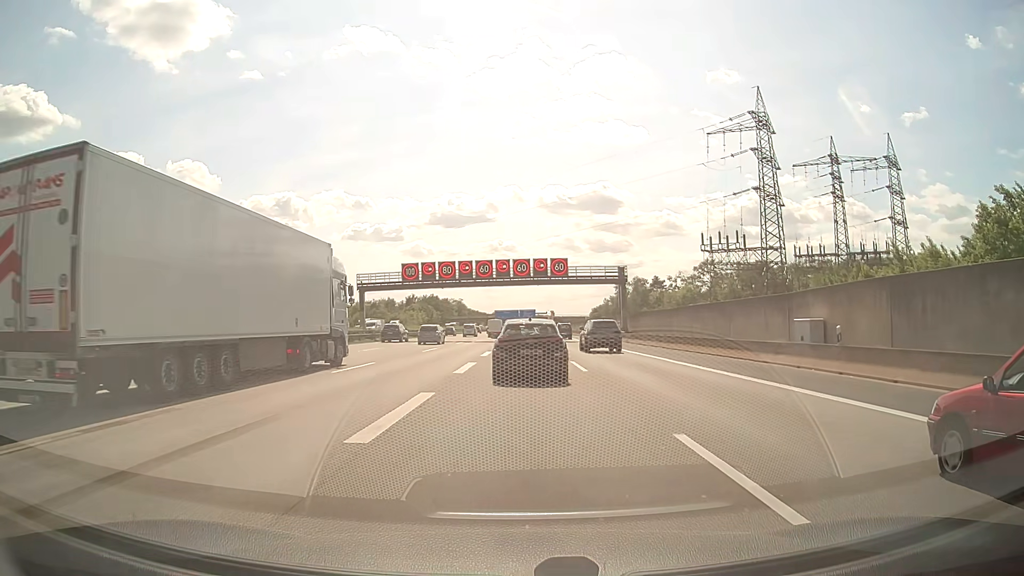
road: motorway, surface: asphalt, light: Day
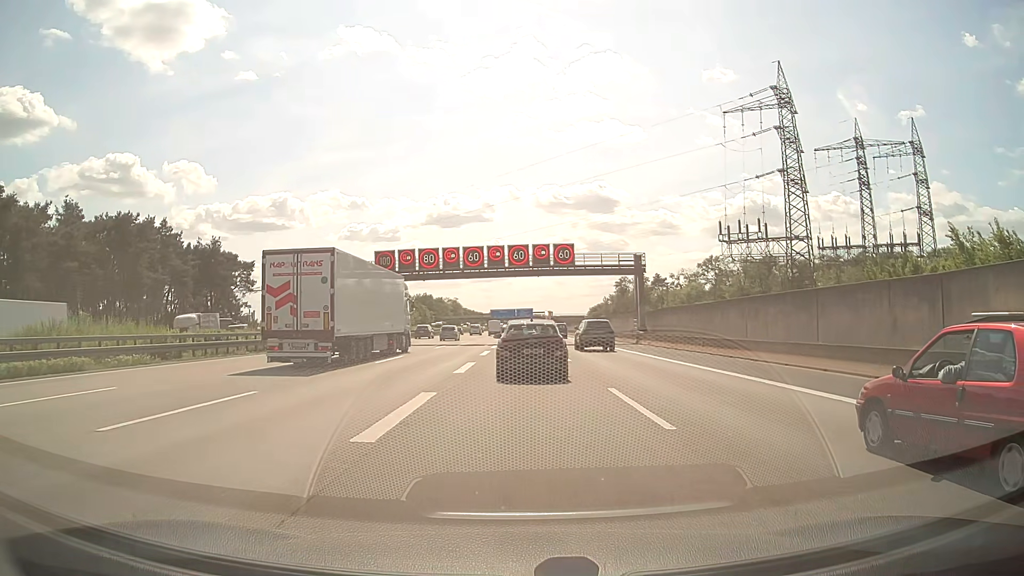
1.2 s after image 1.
(0.0, +12.0) m; 0°
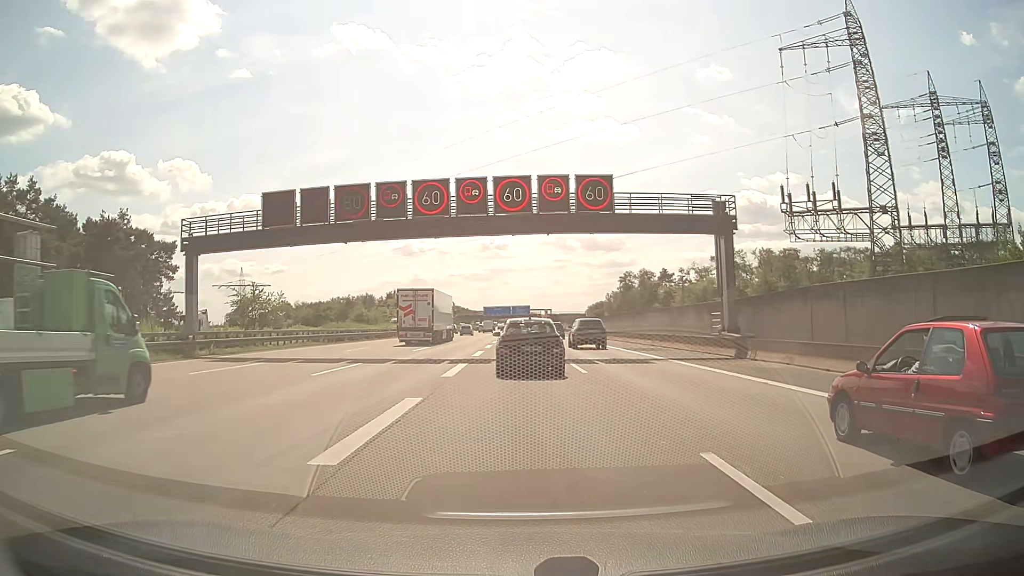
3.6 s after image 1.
(+0.1, +26.4) m; 0°
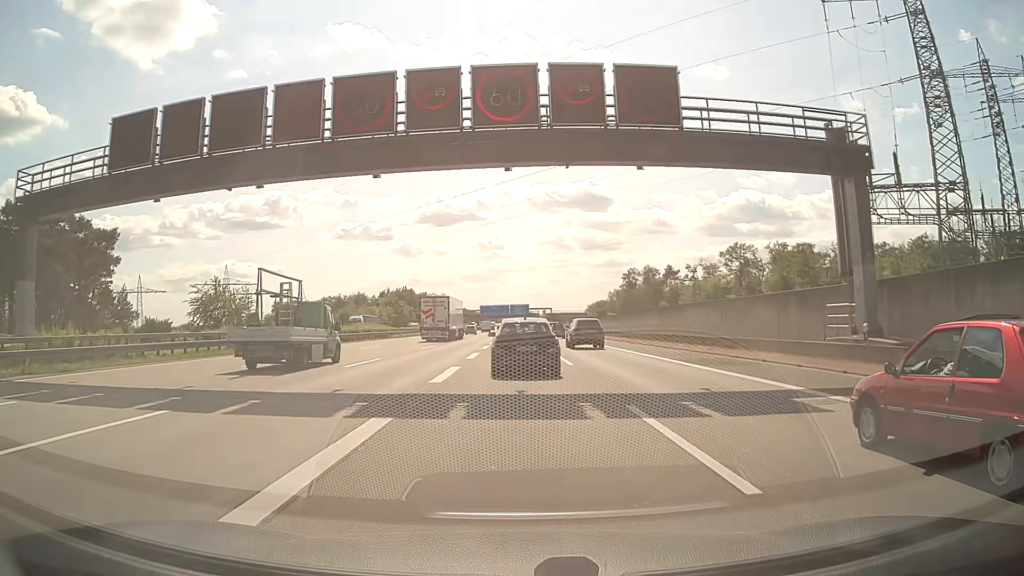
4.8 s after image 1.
(0.0, +14.2) m; 0°
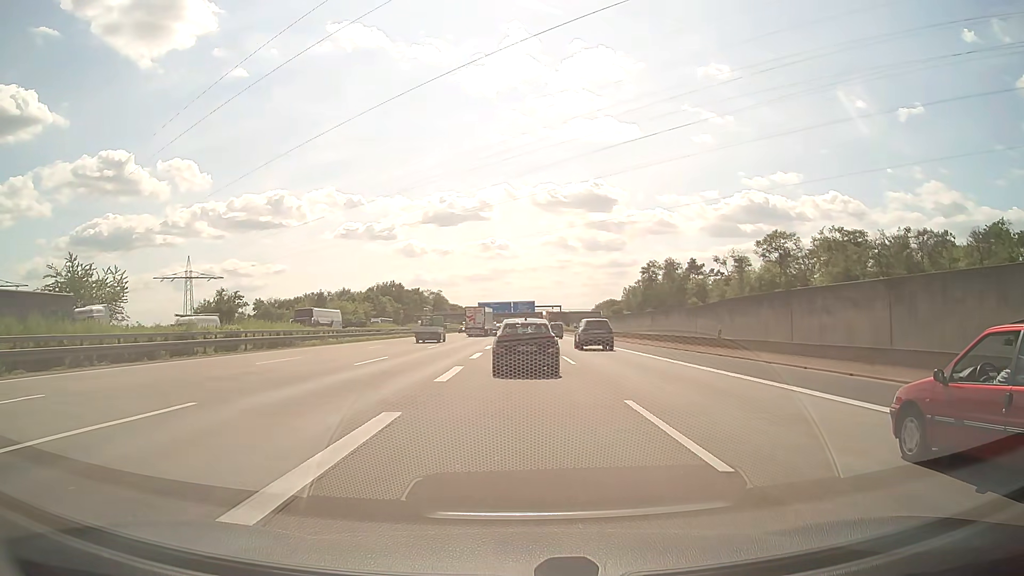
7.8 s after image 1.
(0.0, +35.6) m; 0°
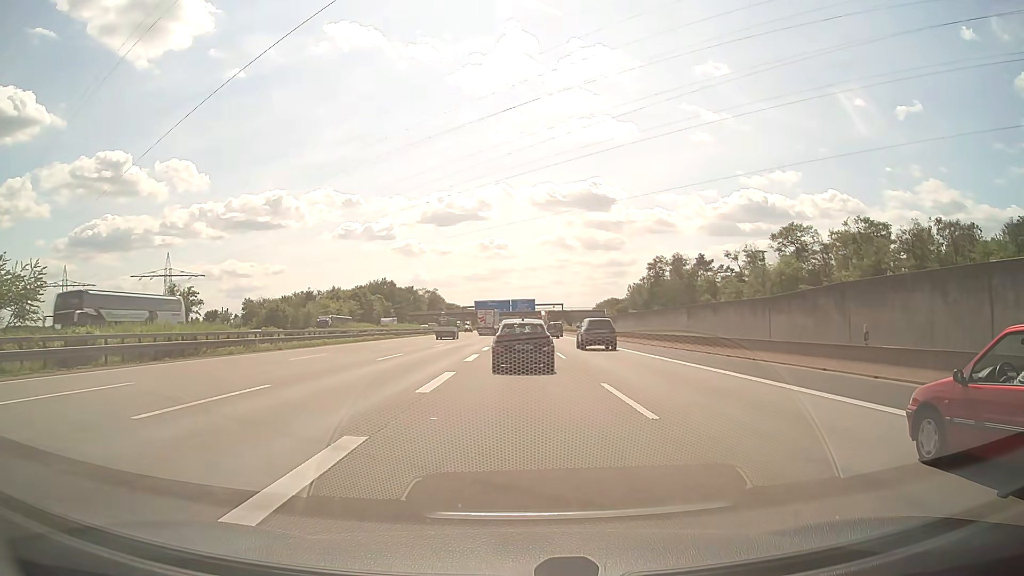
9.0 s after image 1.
(0.0, +14.4) m; 0°
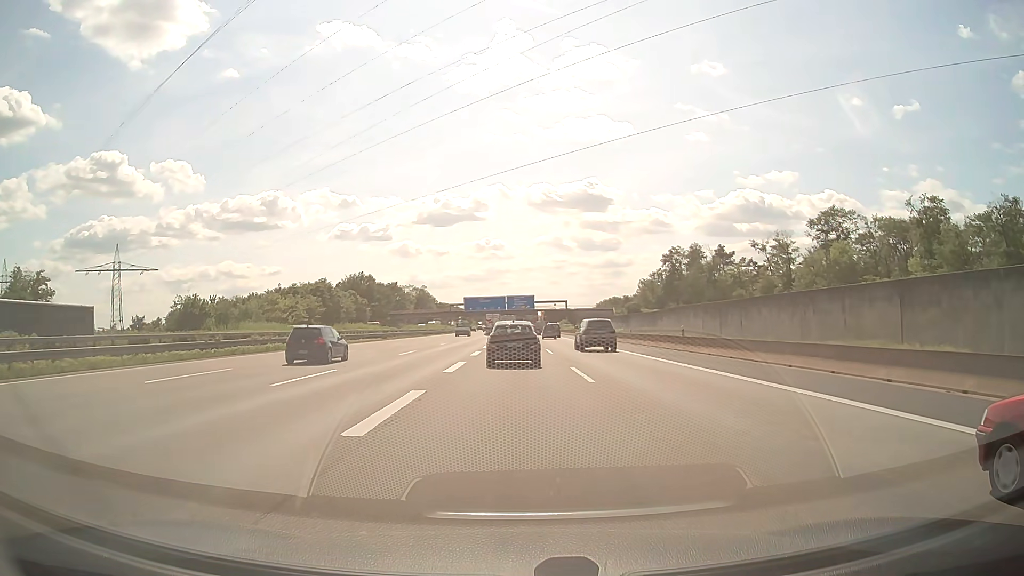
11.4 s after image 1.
(+0.1, +30.0) m; 0°
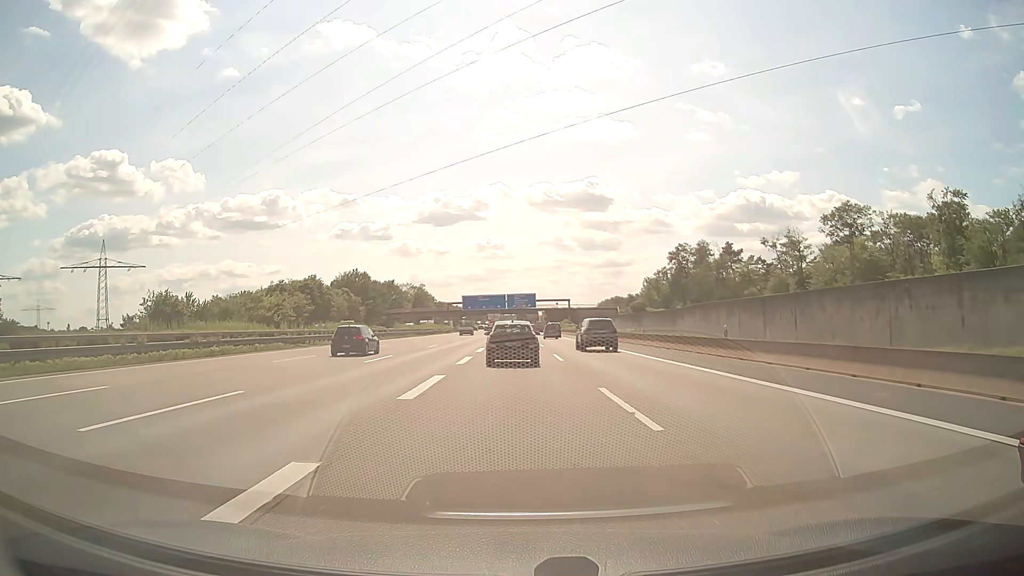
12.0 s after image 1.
(0.0, +7.9) m; 0°
(0, +10) (0, +20) (0, +30) (0, +40) (0, +50) (0, +60) (0, +70) (0, +80) (0, +90) (0, +100) m
